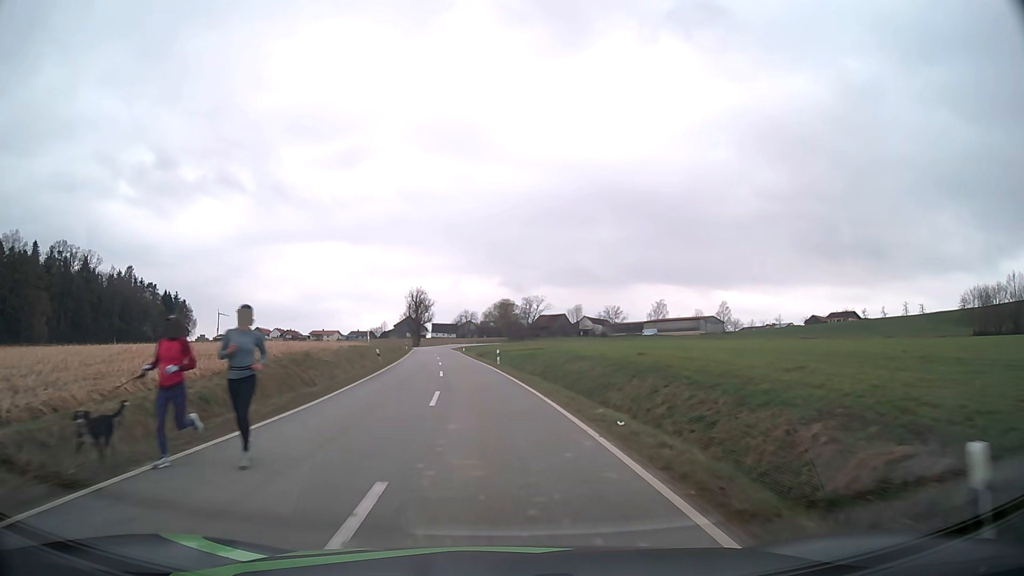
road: tertiary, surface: asphalt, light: Day
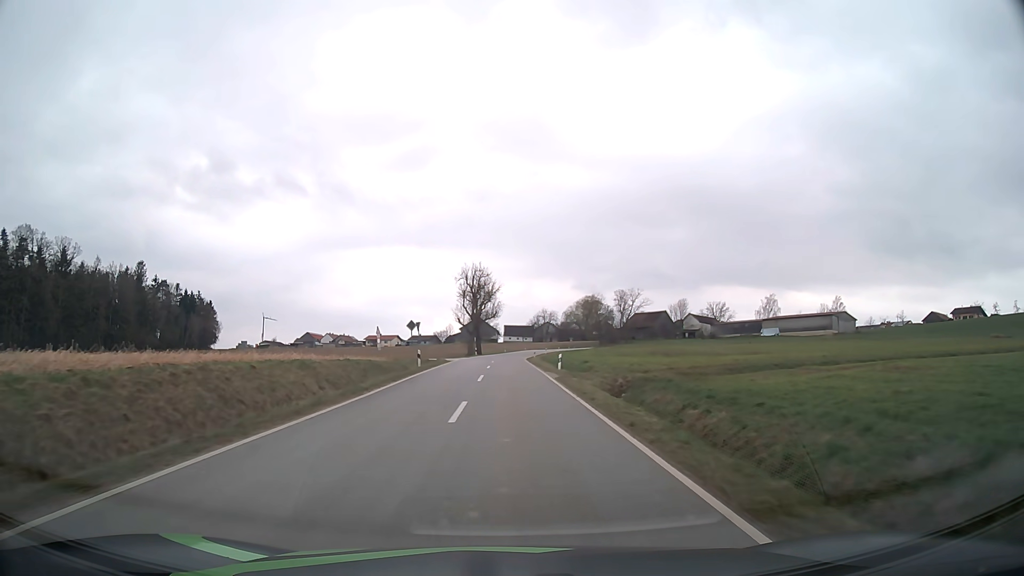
(-4.2, +51.2) m; -7°
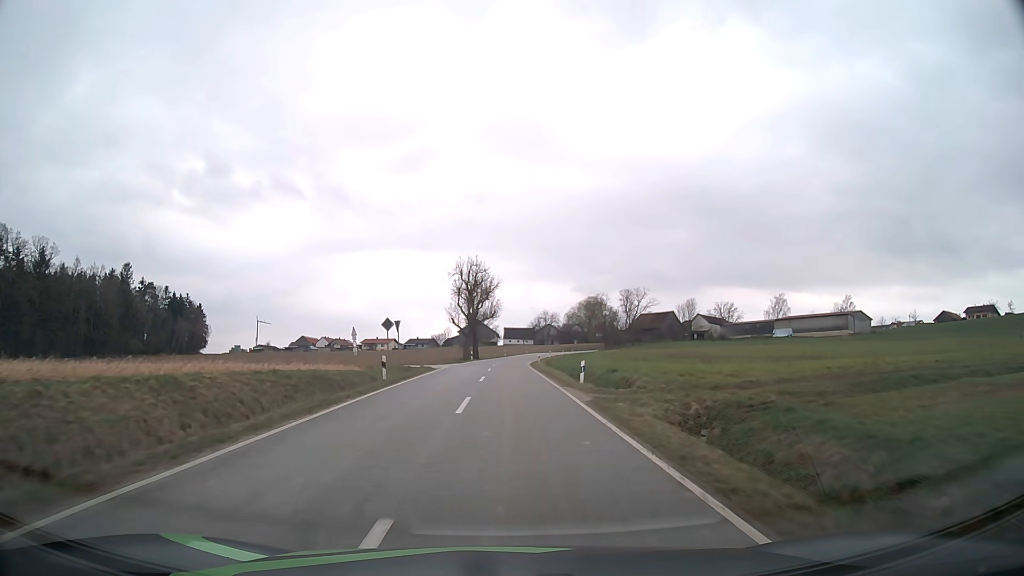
(0.0, +10.4) m; 0°
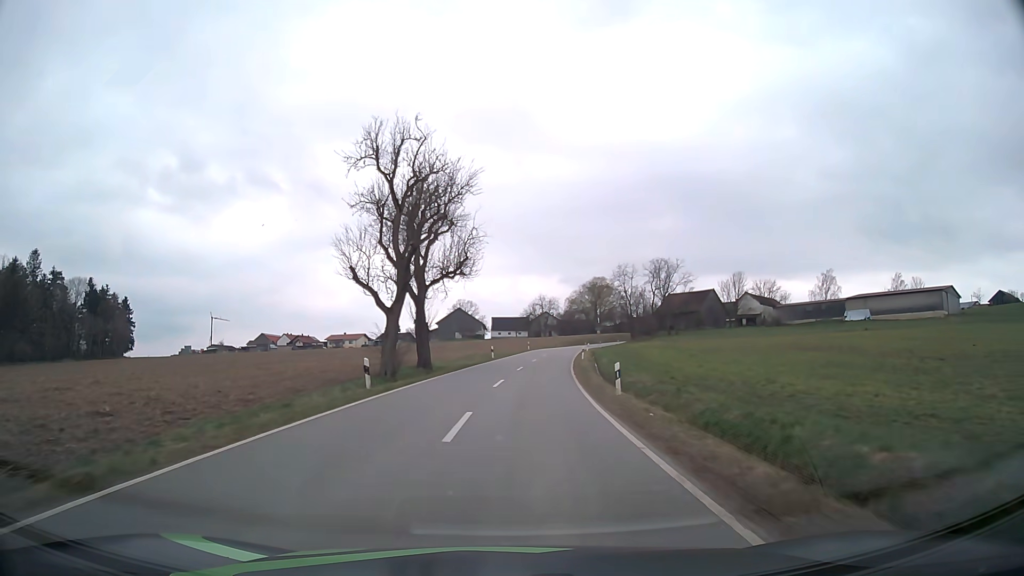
(+0.1, +52.3) m; +1°
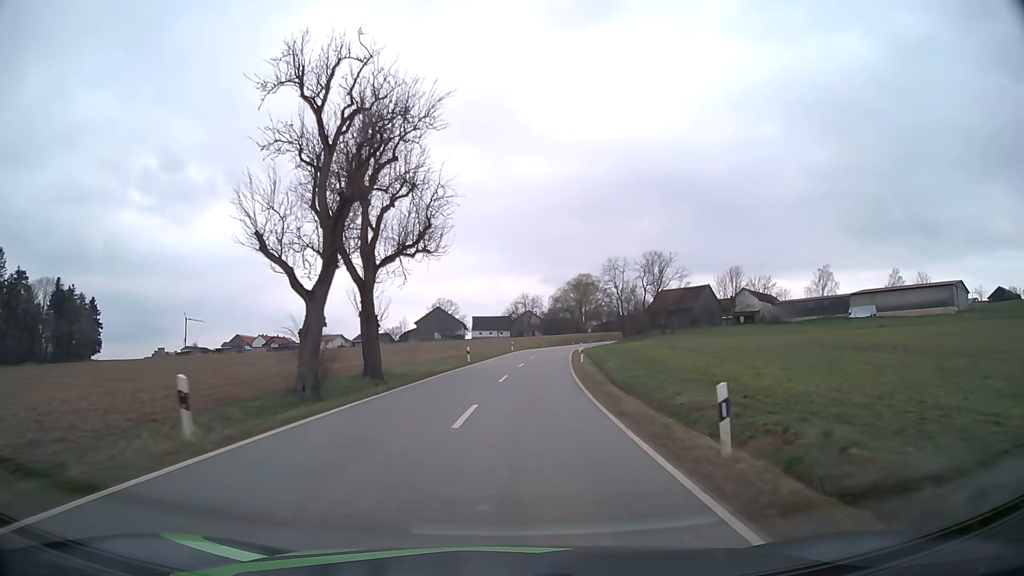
(+0.2, +10.5) m; +2°
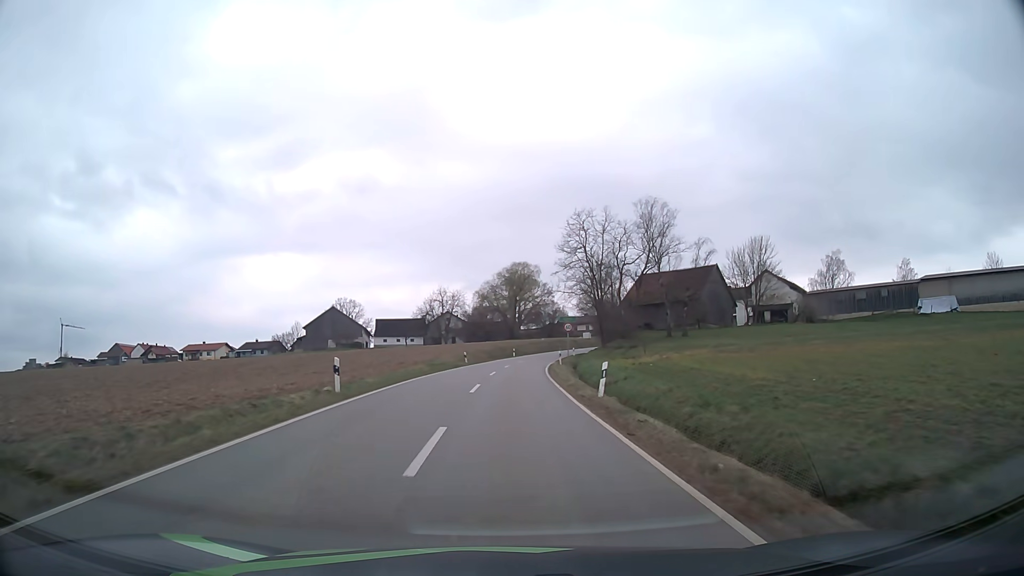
(+3.1, +52.4) m; +7°
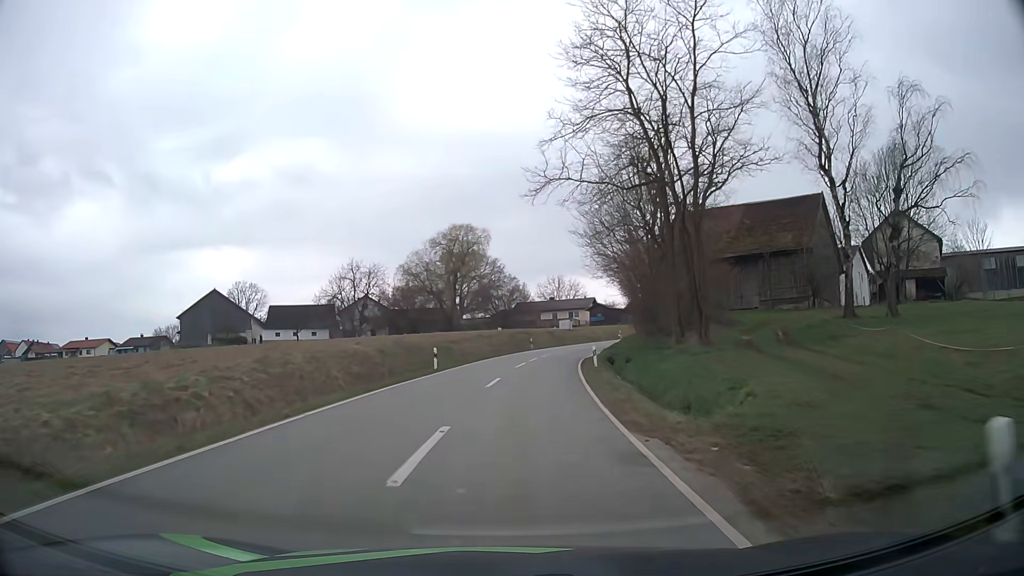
(+1.4, +48.8) m; +5°
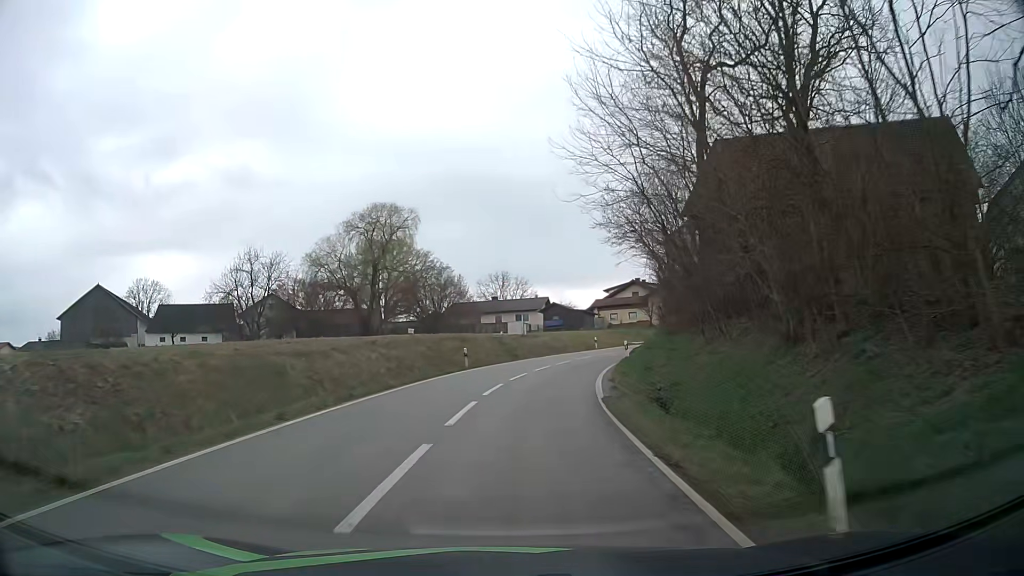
(+1.1, +25.0) m; +5°
